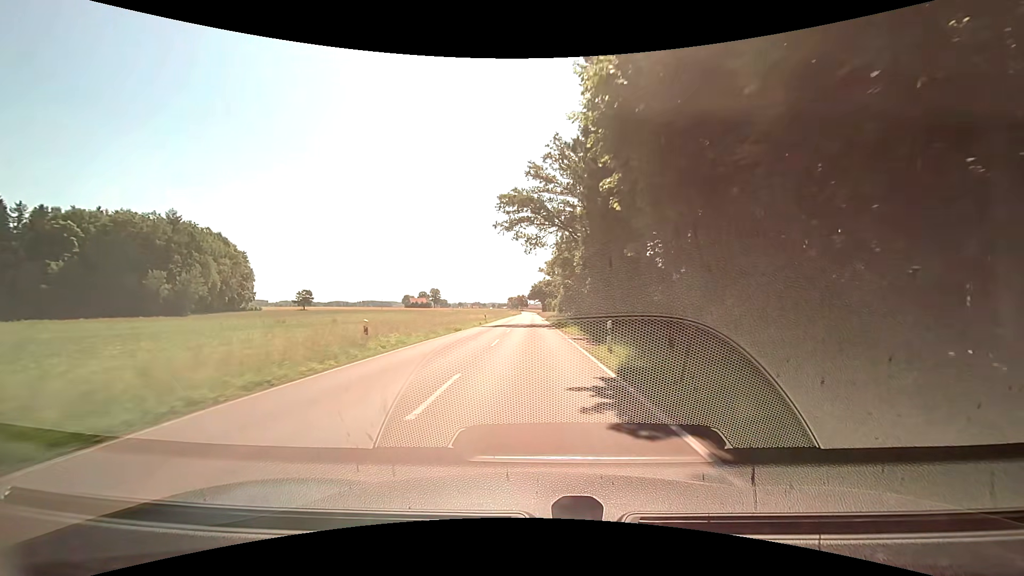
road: tertiary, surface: asphalt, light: Day
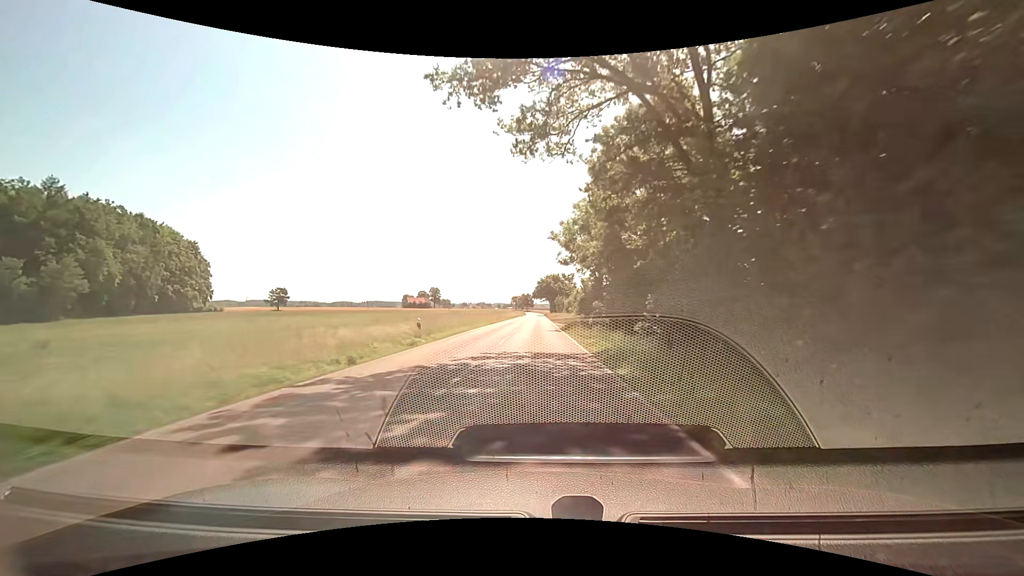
(-0.2, +34.2) m; 0°
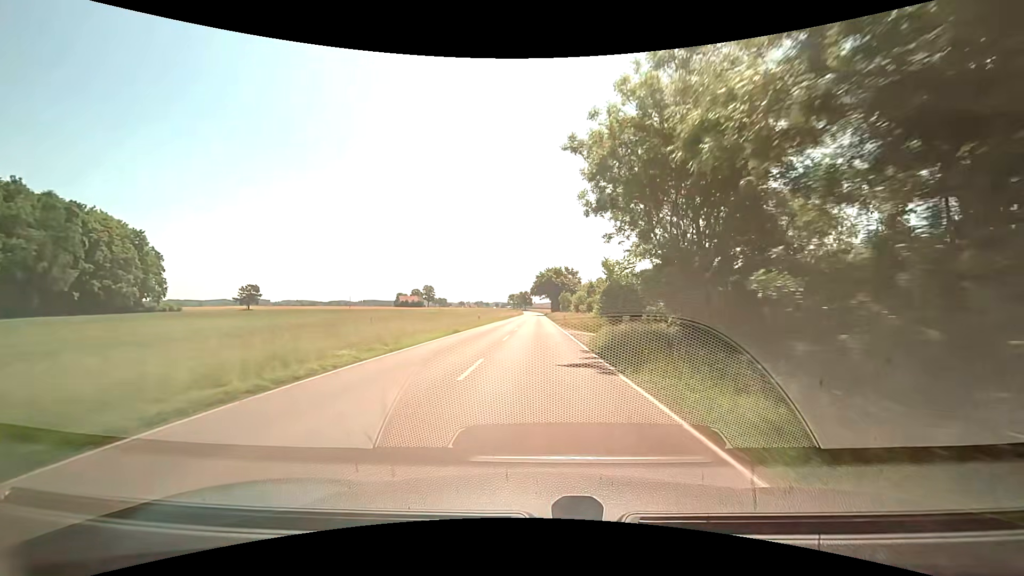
(-0.2, +22.9) m; 0°
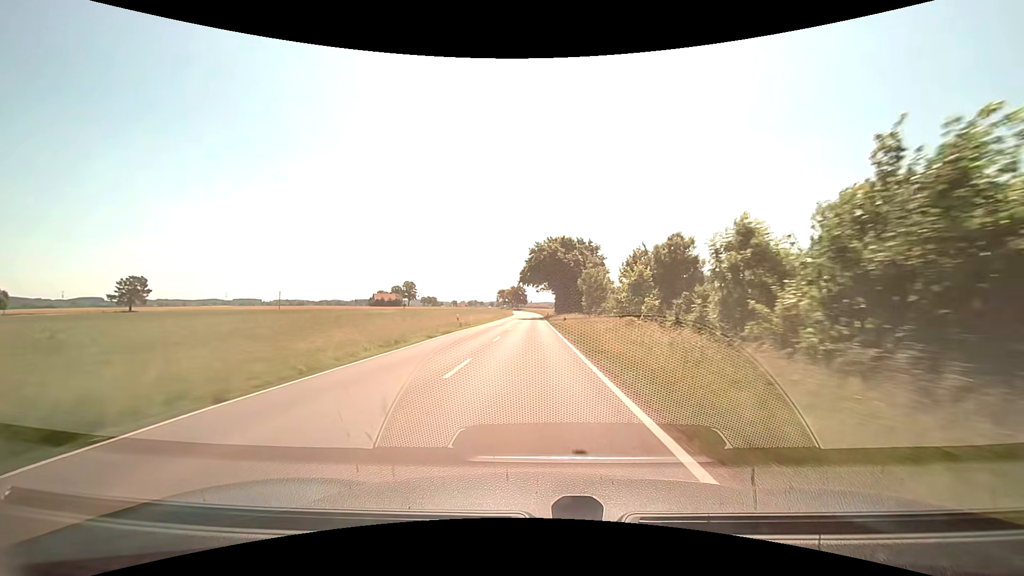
(0.0, +59.8) m; 0°
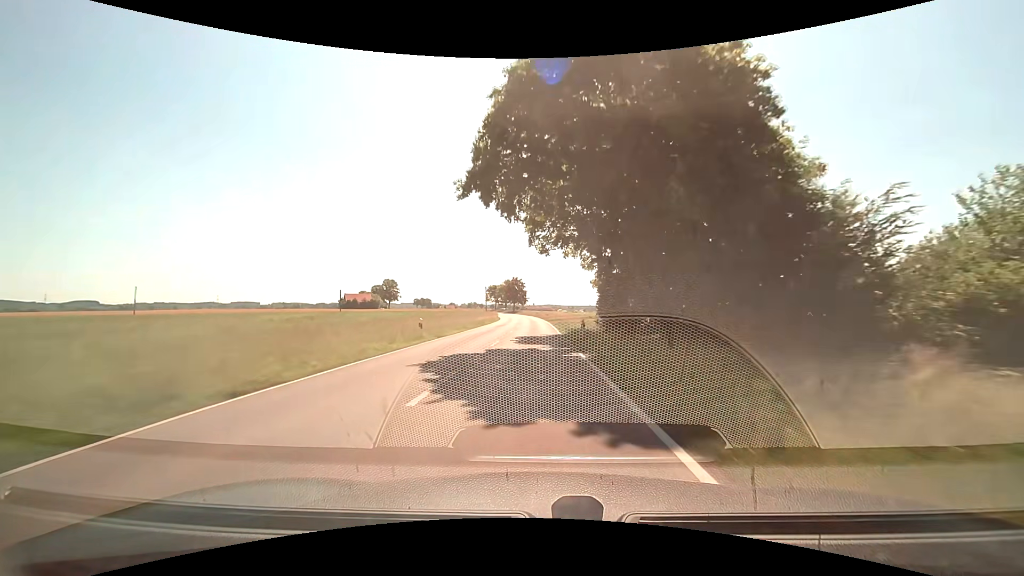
(-0.1, +62.9) m; 0°
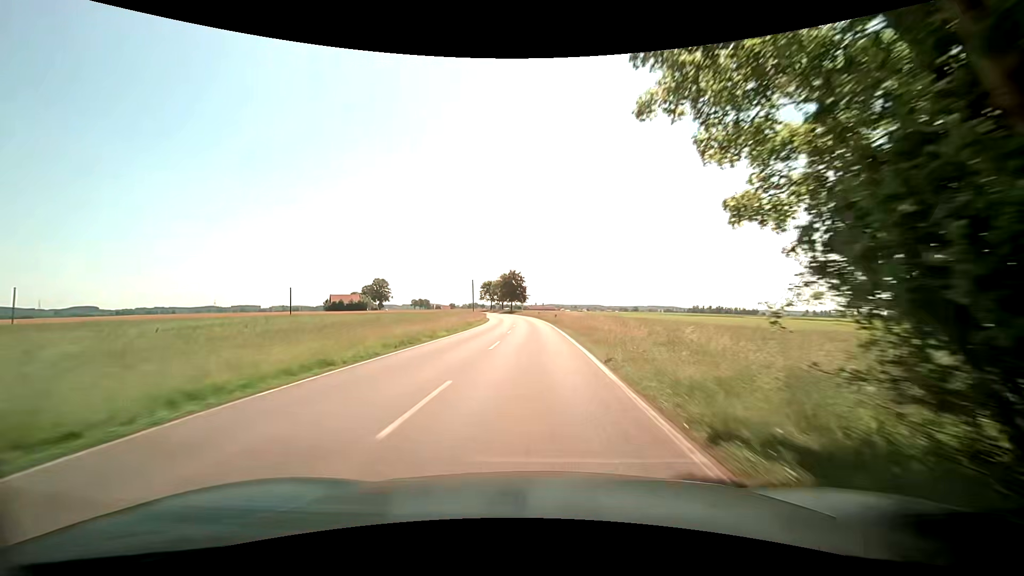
(0.0, +26.1) m; 0°
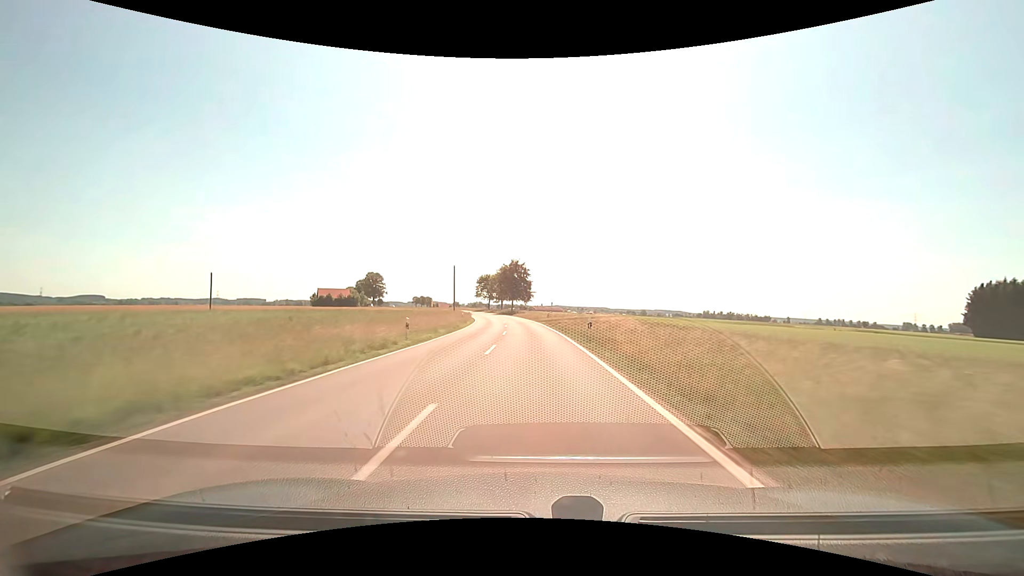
(-0.2, +26.3) m; -1°
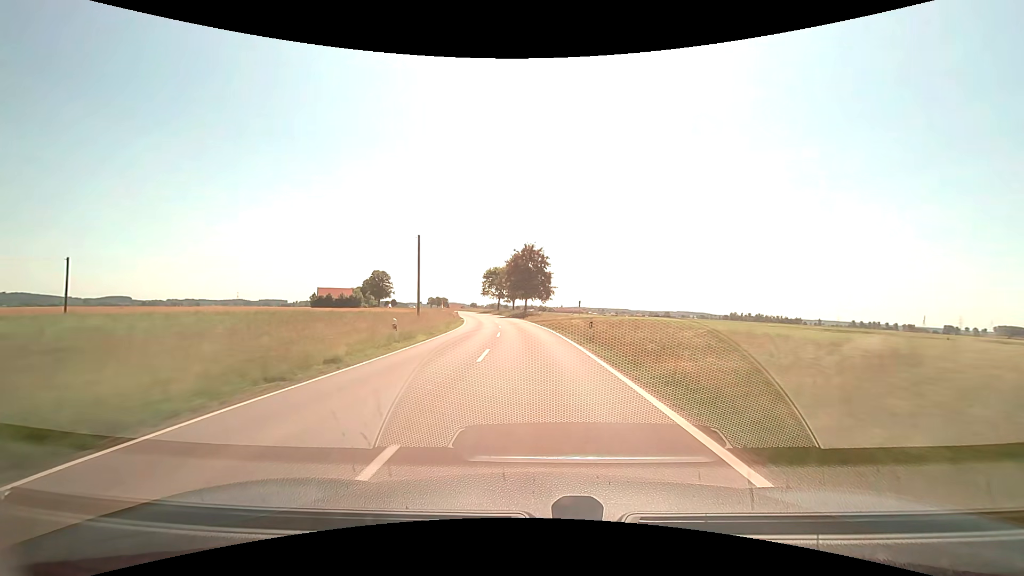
(-0.3, +26.2) m; -2°
(0, +10) (-1, +20) (-1, +30) (-2, +40) (-3, +50) (-4, +60) (-6, +70) (-7, +80) (-9, +89) (-12, +99) m
